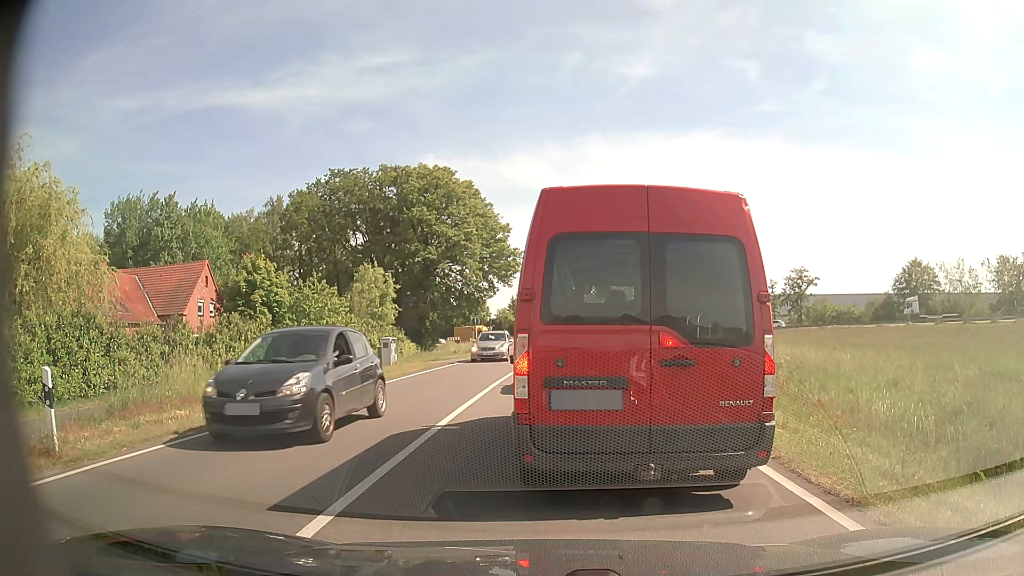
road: tertiary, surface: asphalt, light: Day
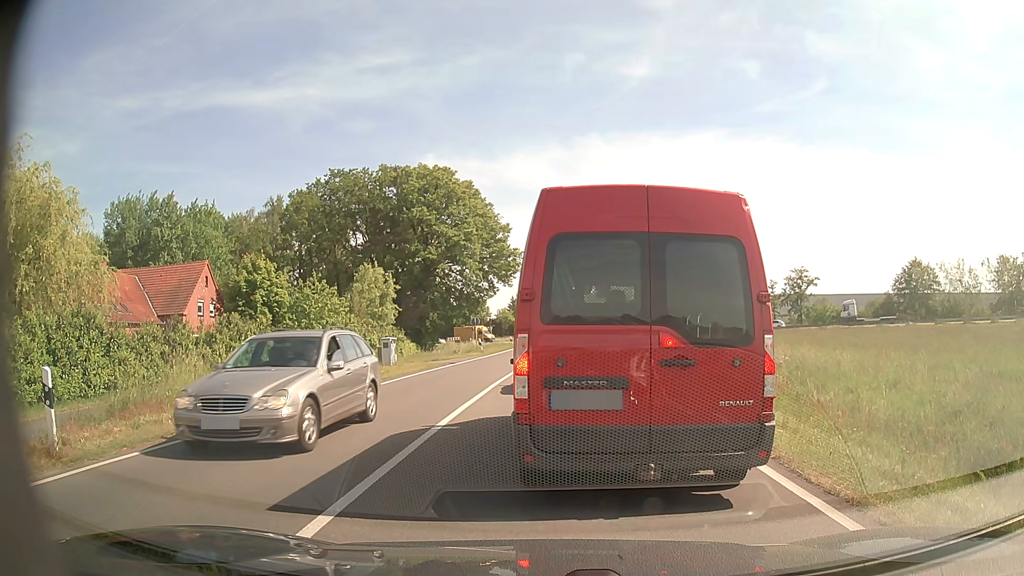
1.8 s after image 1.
(0.0, 0.0) m; 0°
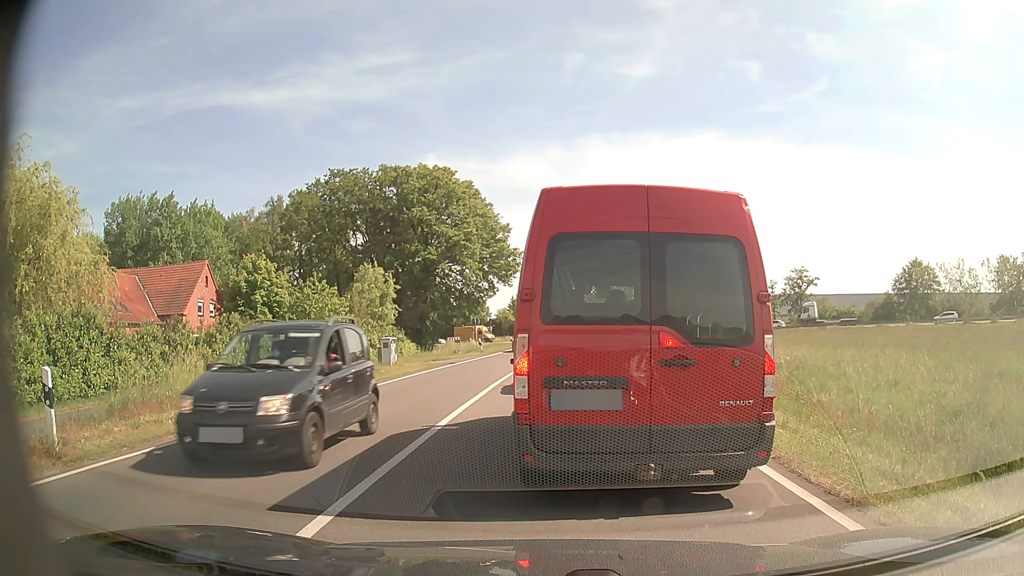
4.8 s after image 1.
(0.0, 0.0) m; 0°
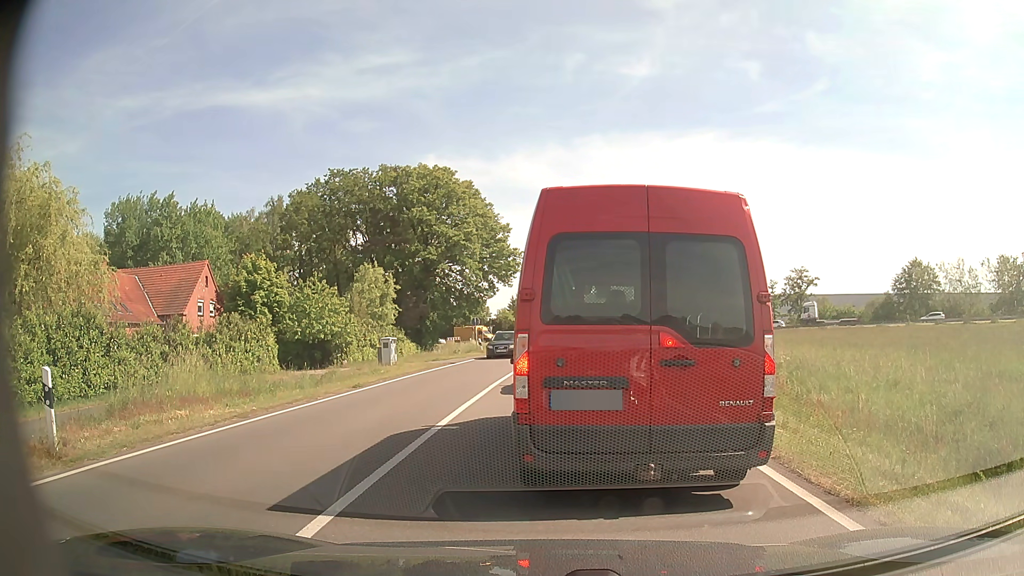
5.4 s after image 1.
(0.0, 0.0) m; 0°
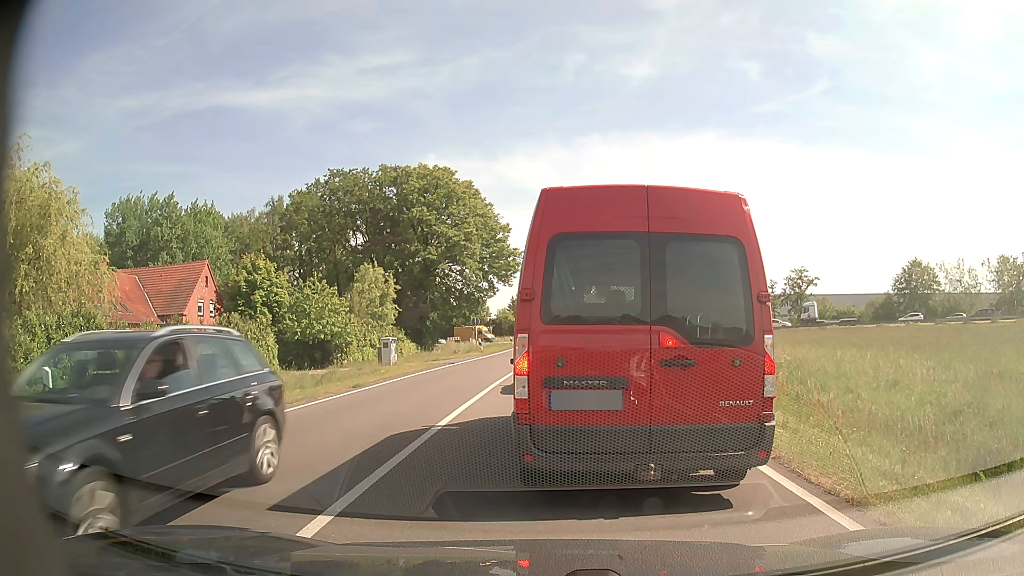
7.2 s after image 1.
(0.0, 0.0) m; 0°
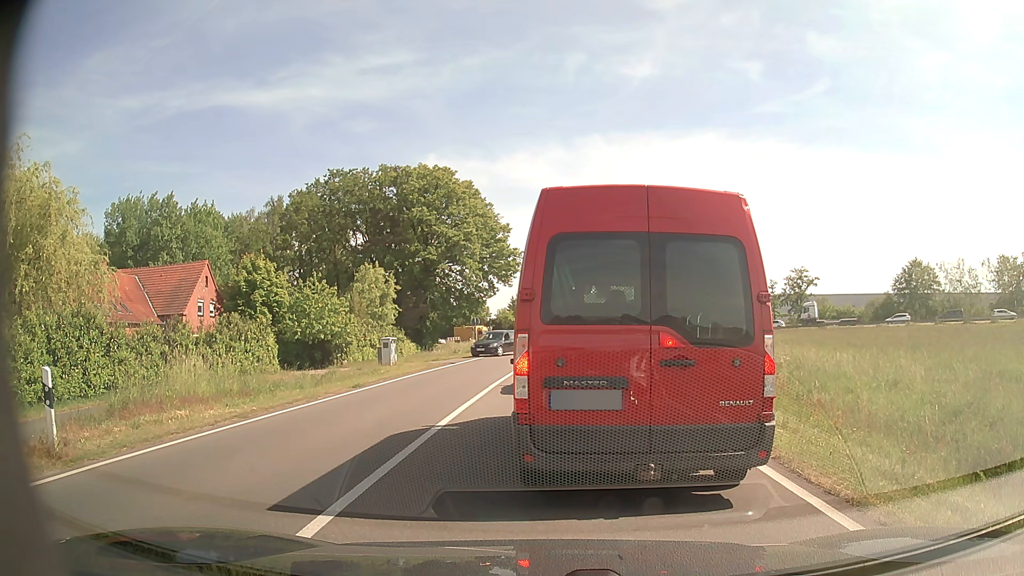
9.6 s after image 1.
(0.0, 0.0) m; 0°
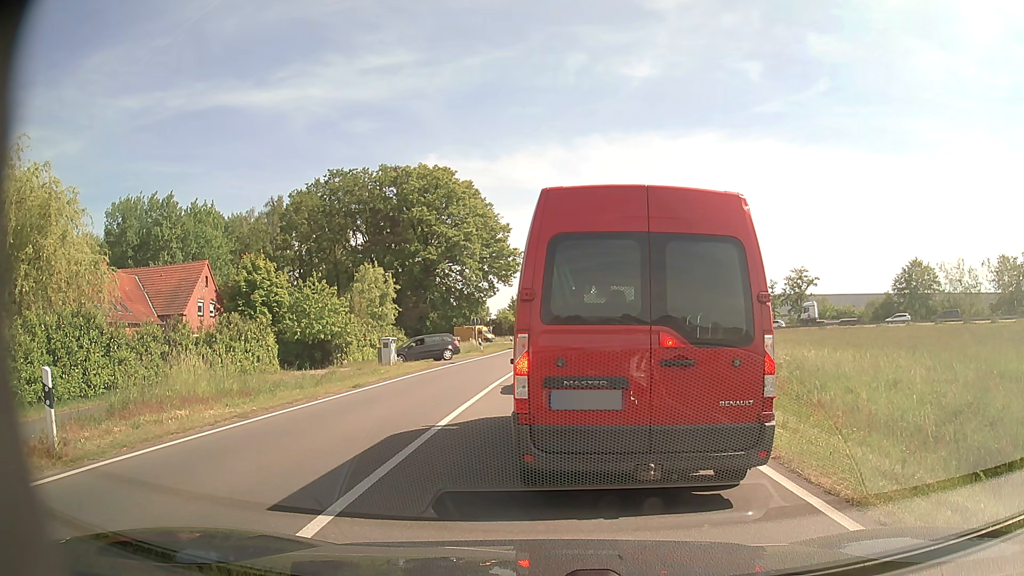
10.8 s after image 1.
(0.0, 0.0) m; 0°
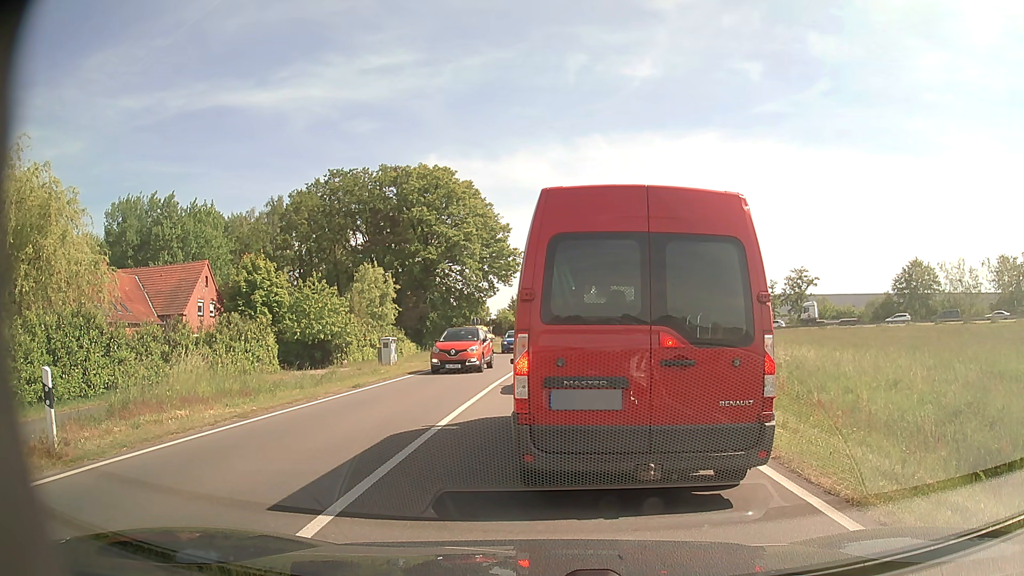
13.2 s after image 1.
(0.0, 0.0) m; 0°
(0, +10) (0, +20) (+1, +30) (+2, +40) (+3, +50) (+5, +60) (+7, +69) (+10, +79) (+12, +89) (+12, +99) m
